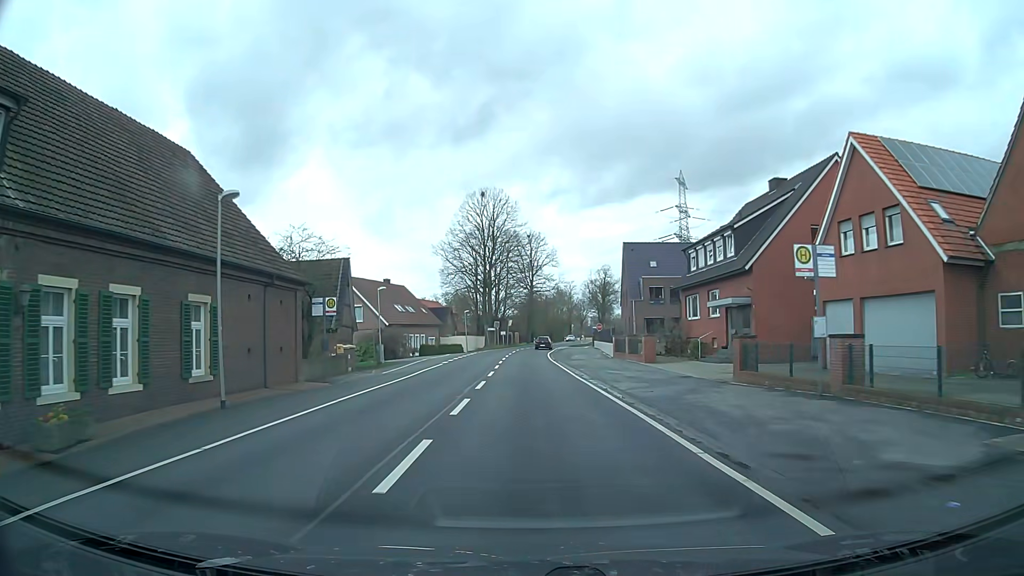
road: secondary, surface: asphalt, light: Day
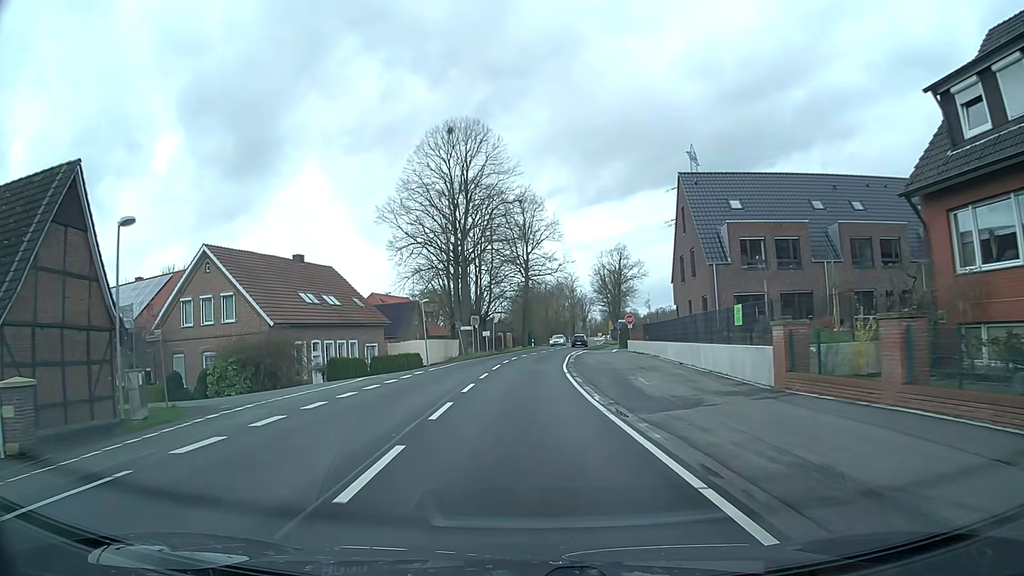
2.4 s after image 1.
(+0.4, +30.3) m; +1°
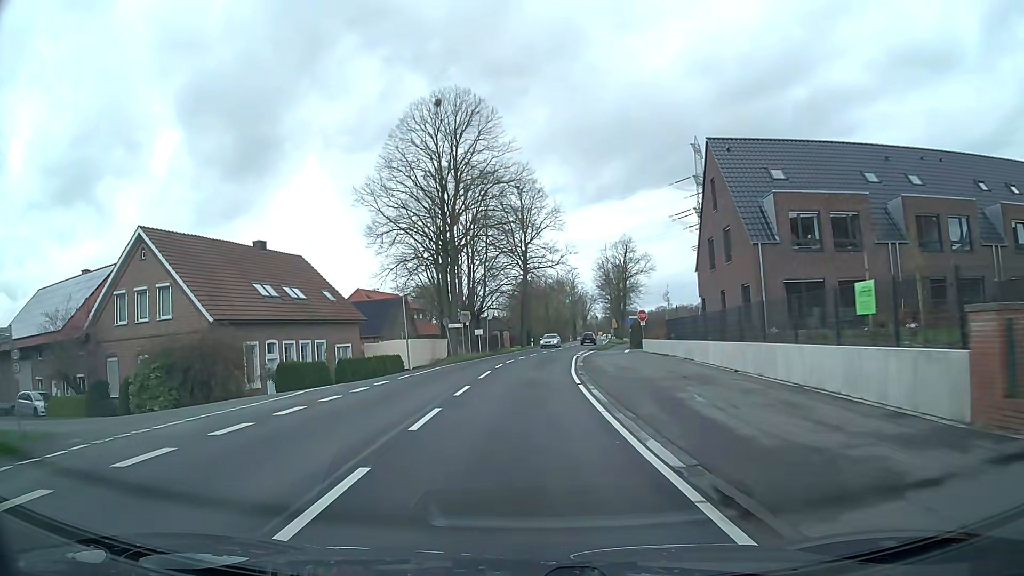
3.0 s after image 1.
(0.0, +7.5) m; 0°
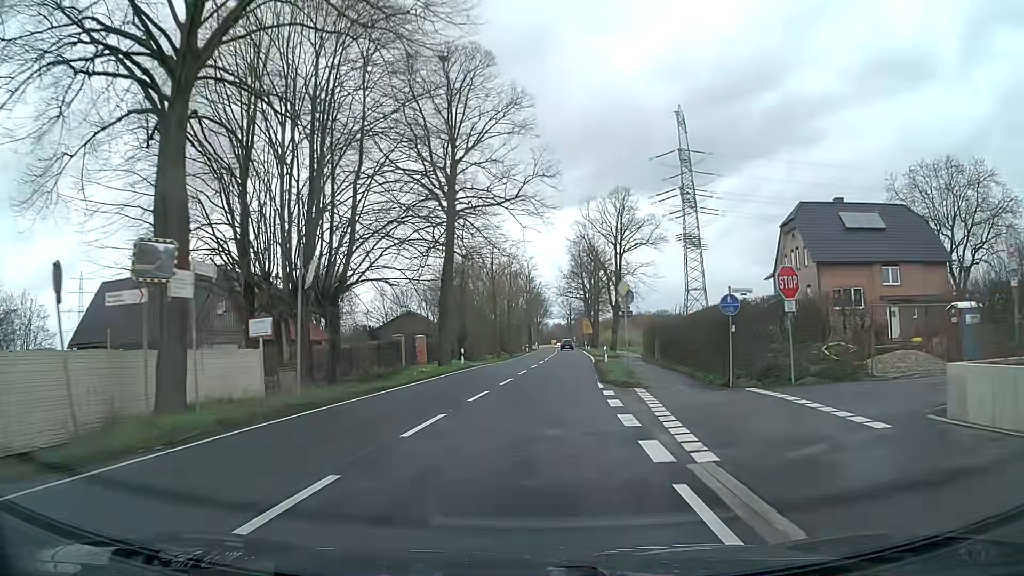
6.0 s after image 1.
(+1.2, +37.7) m; +5°
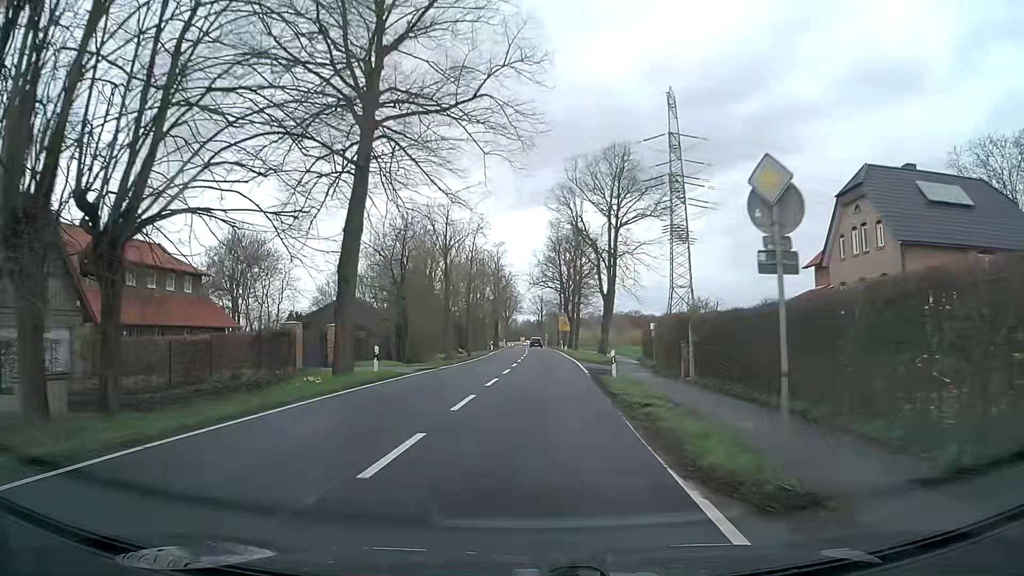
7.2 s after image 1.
(+0.3, +15.0) m; +3°
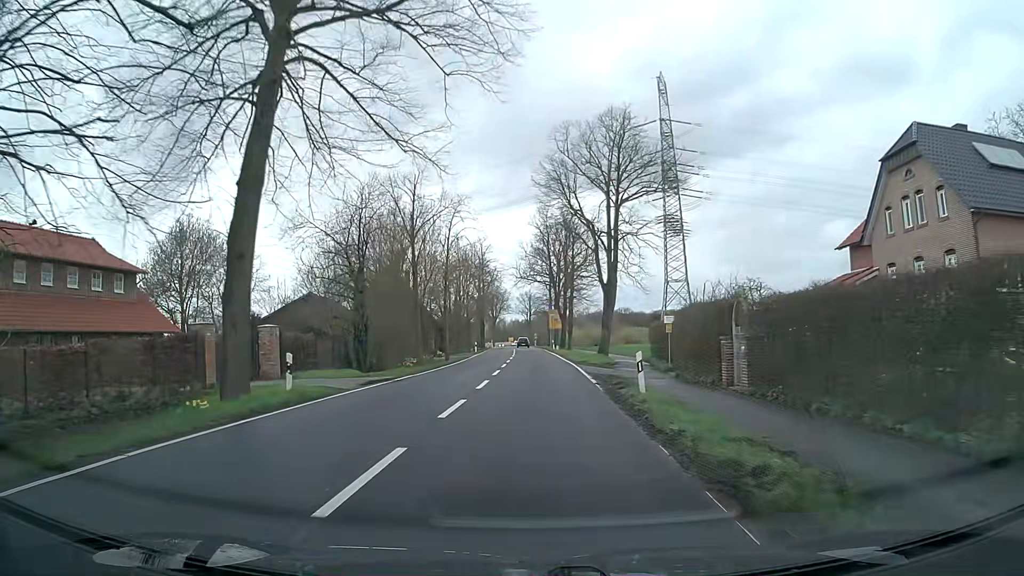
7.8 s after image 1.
(+0.1, +7.5) m; +1°
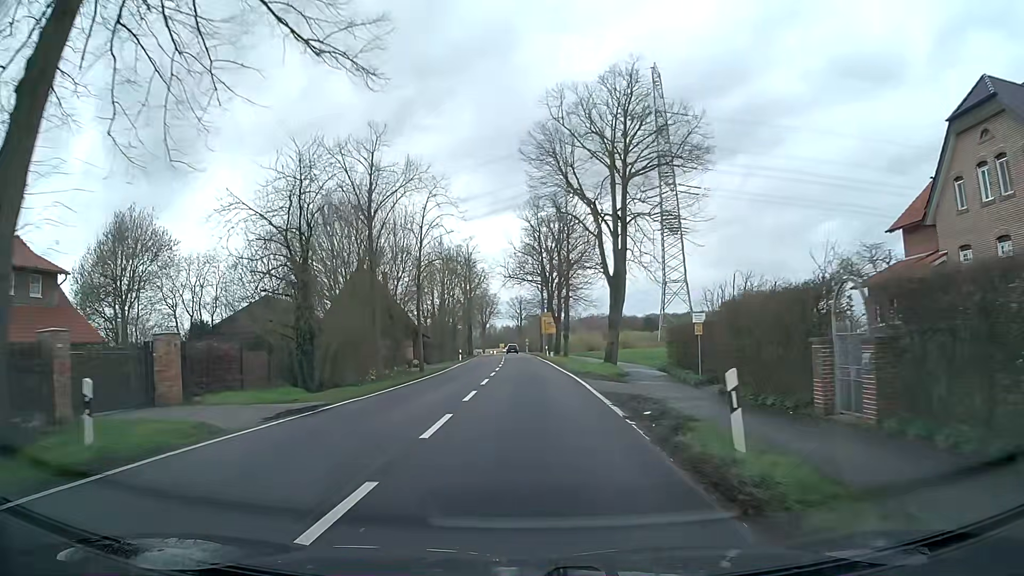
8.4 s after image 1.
(0.0, +7.6) m; +1°
